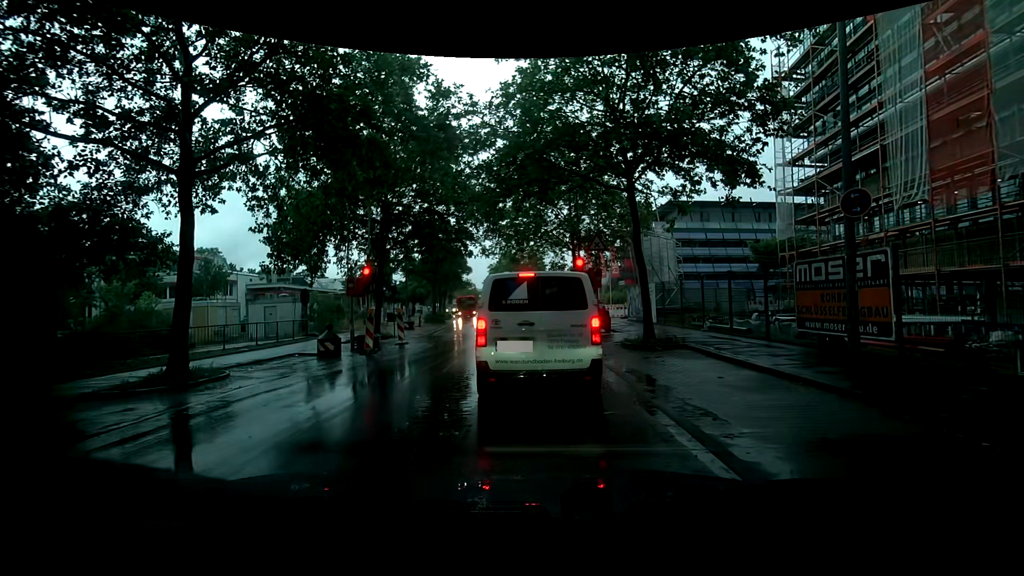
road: tertiary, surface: asphalt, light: Day
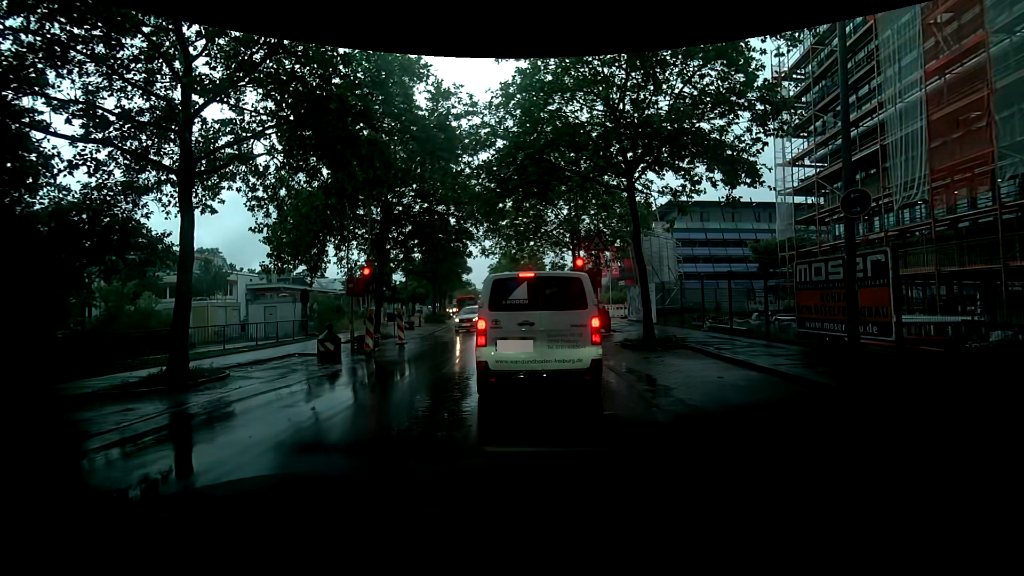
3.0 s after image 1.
(0.0, 0.0) m; 0°
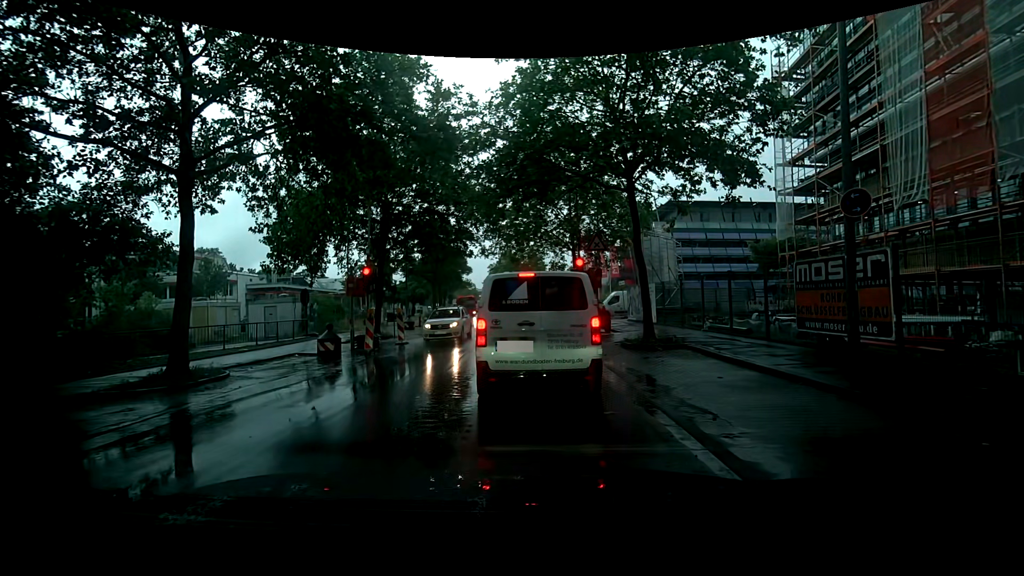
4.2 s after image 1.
(0.0, 0.0) m; 0°
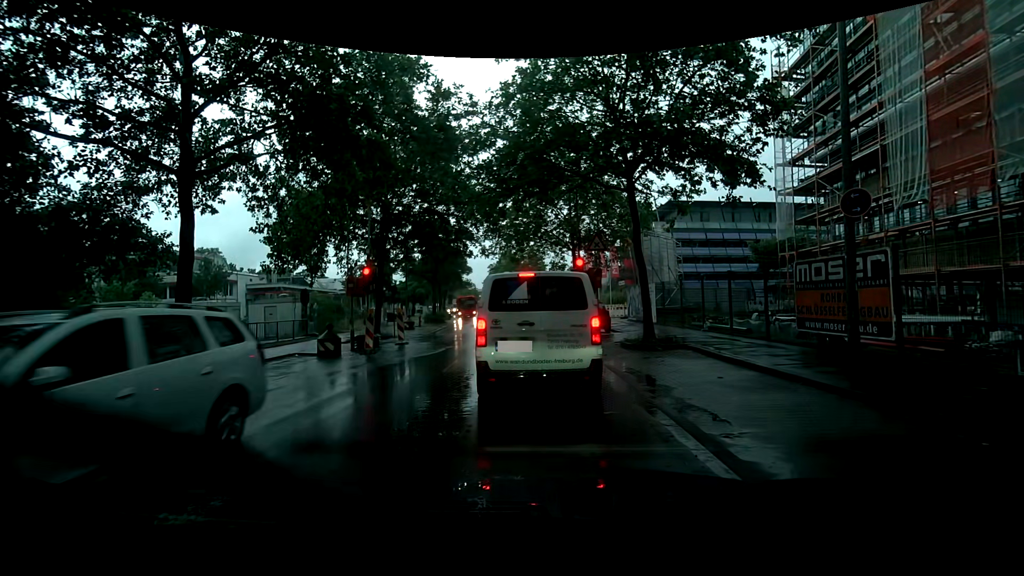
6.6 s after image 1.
(0.0, 0.0) m; 0°
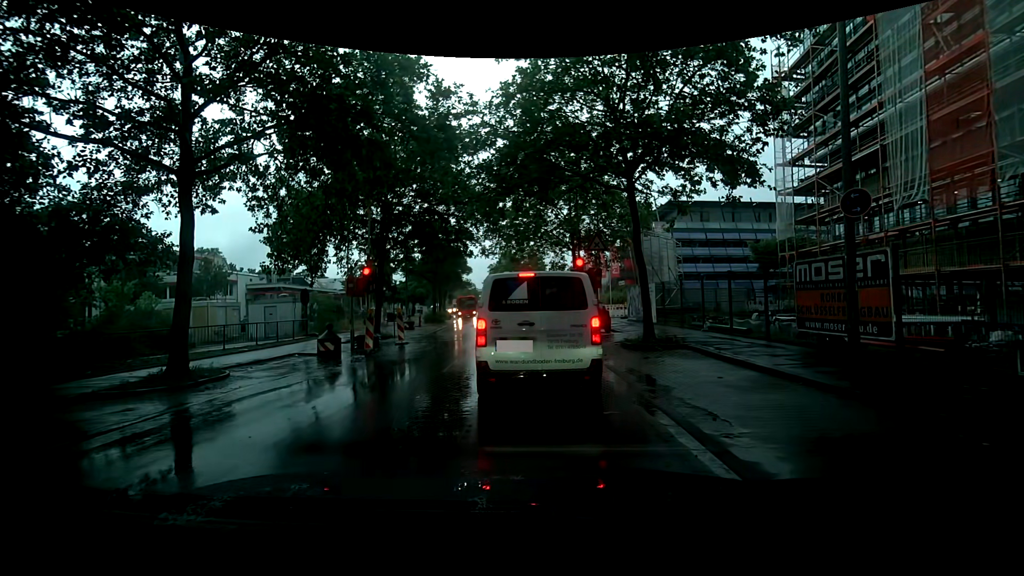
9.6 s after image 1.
(0.0, 0.0) m; 0°
